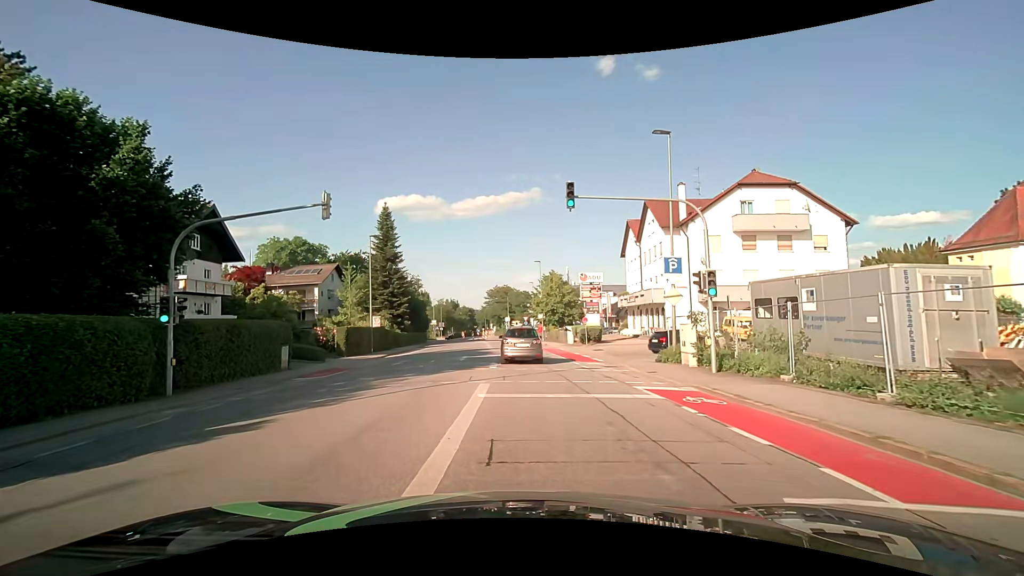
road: tertiary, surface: asphalt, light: Day
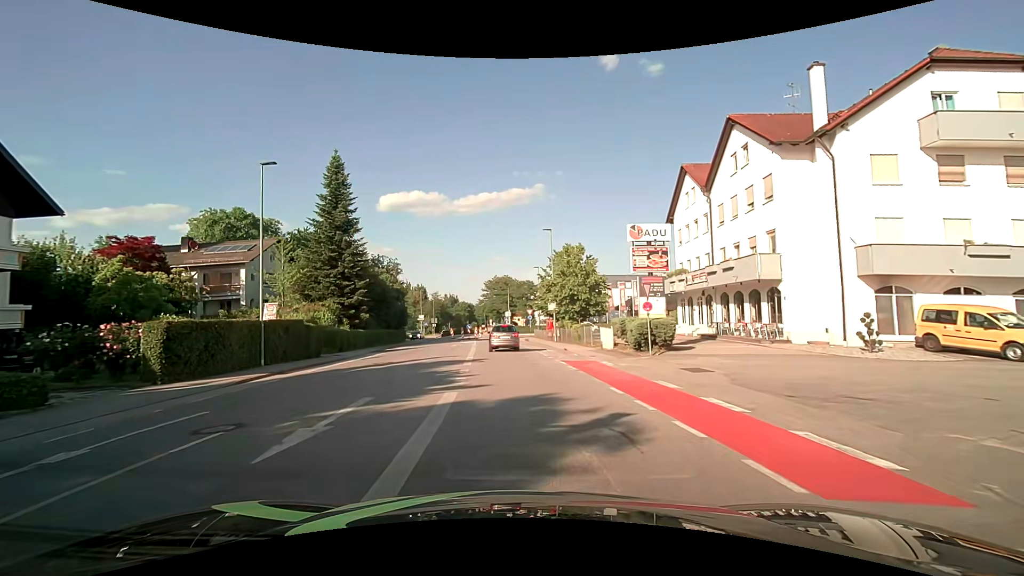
(0.0, +18.9) m; 0°
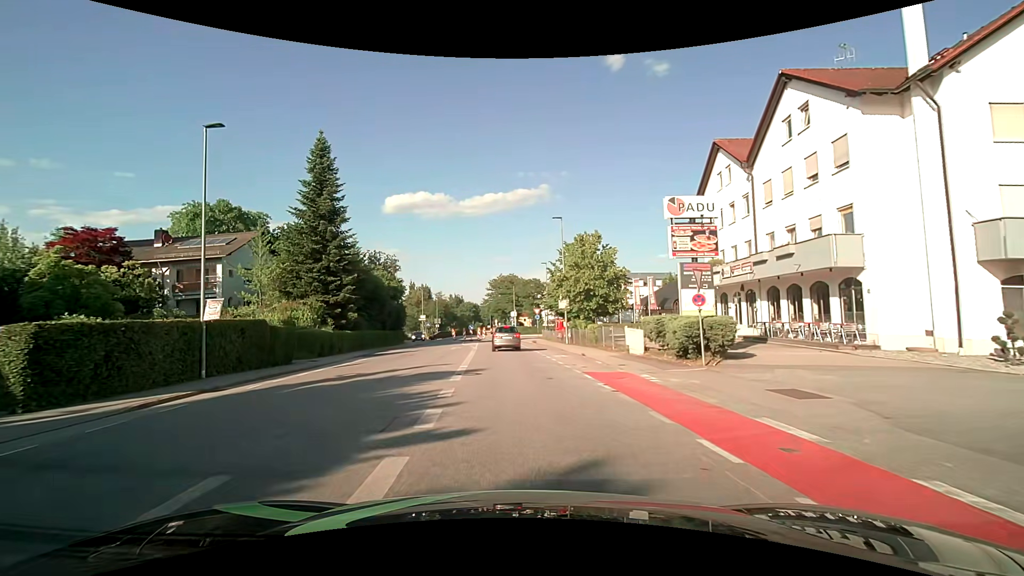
(0.0, +5.2) m; -1°
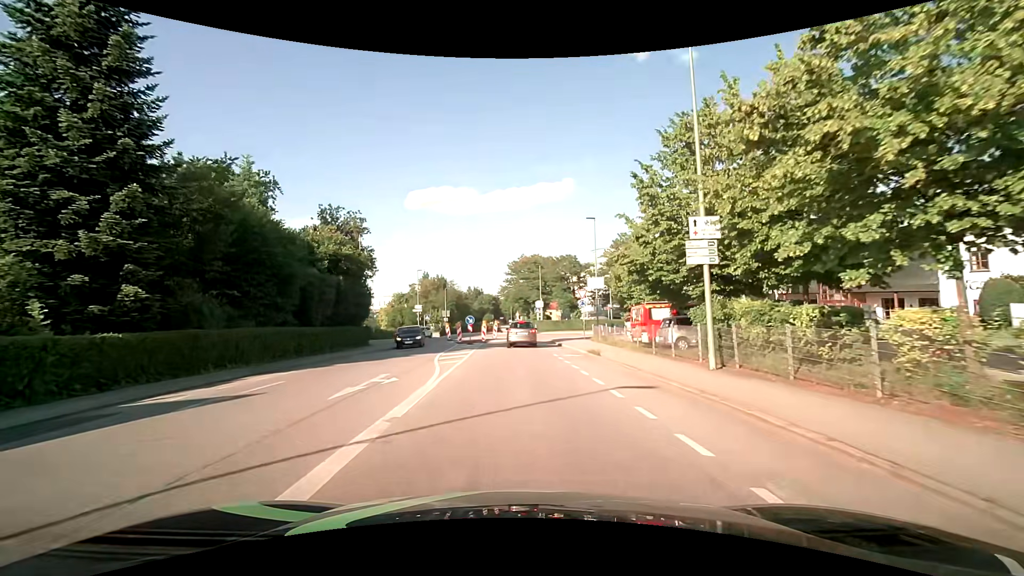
(-0.5, +25.9) m; -3°
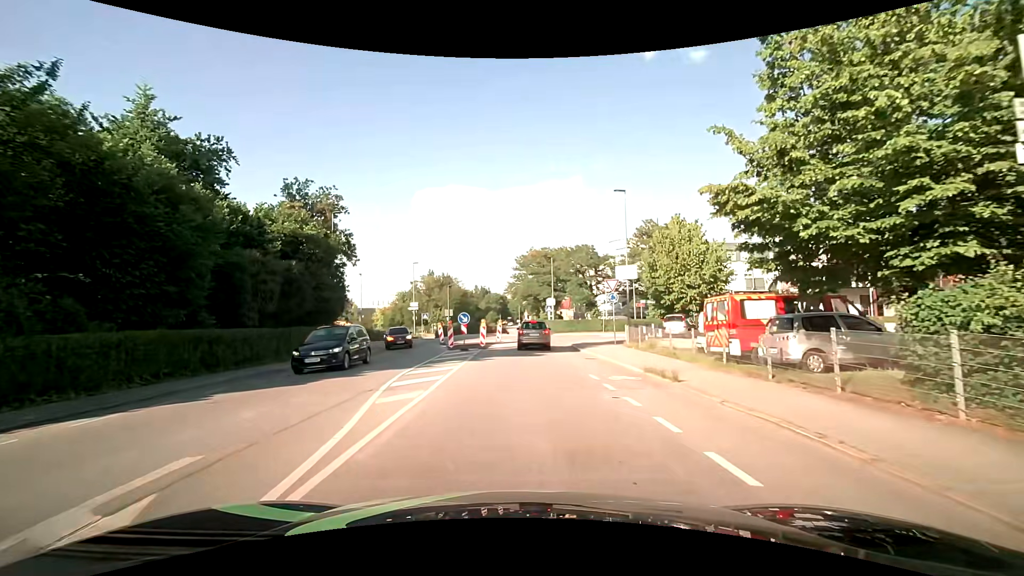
(0.0, +8.6) m; 0°
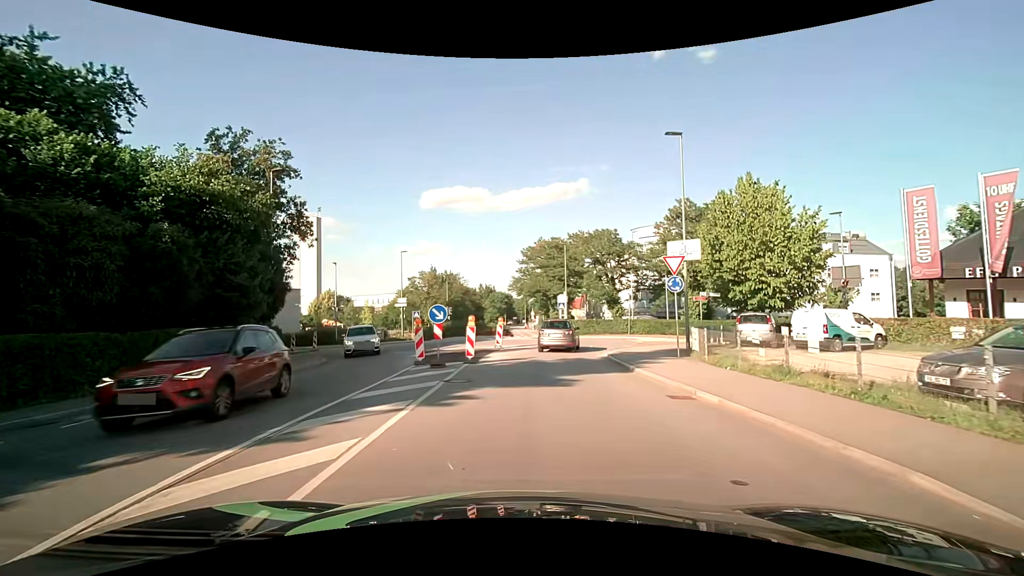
(-0.2, +10.2) m; -1°
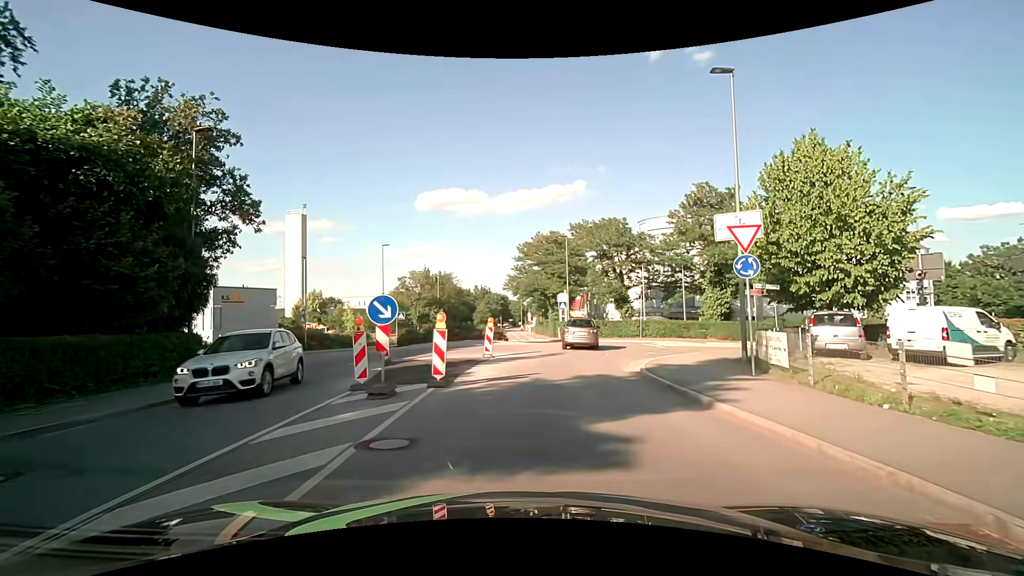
(0.0, +6.1) m; +1°
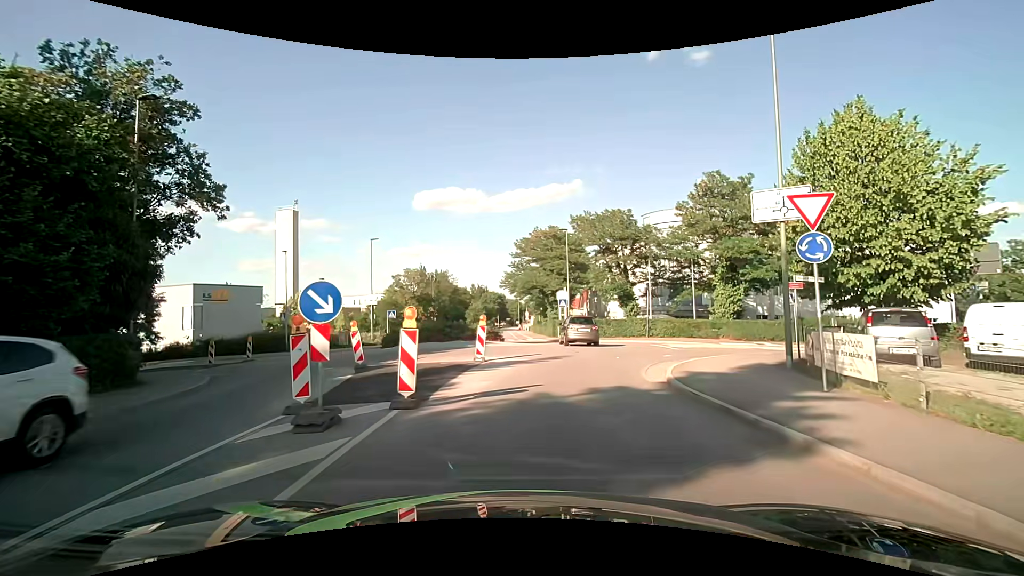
(0.0, +3.0) m; +1°
(0, +10) (+2, +20) (+4, +30) (+3, +39) (0, +49) (-2, +59) (-3, +69) (-4, +79) (-4, +89) (-4, +99) m
